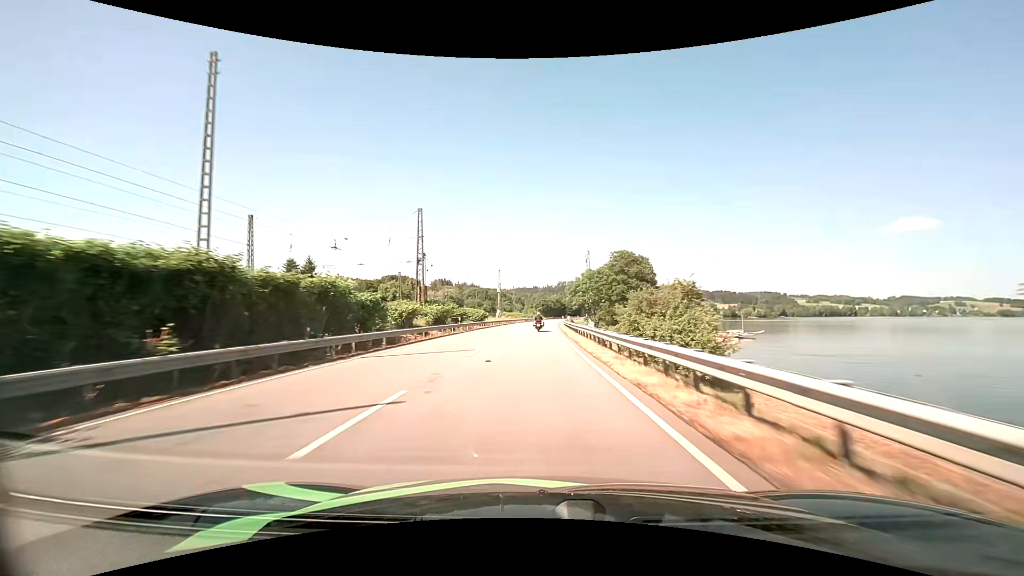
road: primary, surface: asphalt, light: Day
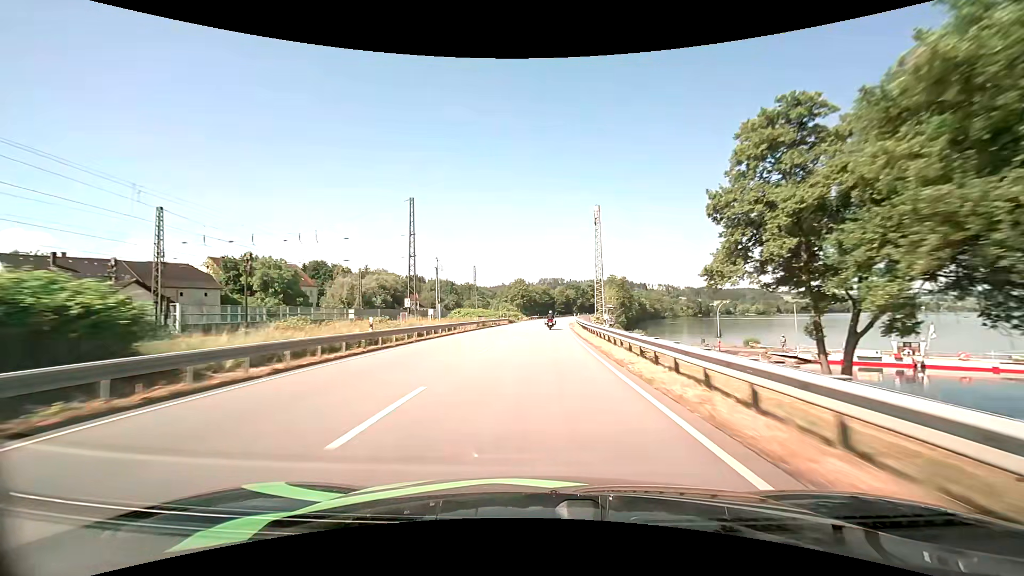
(+0.6, +72.0) m; +2°
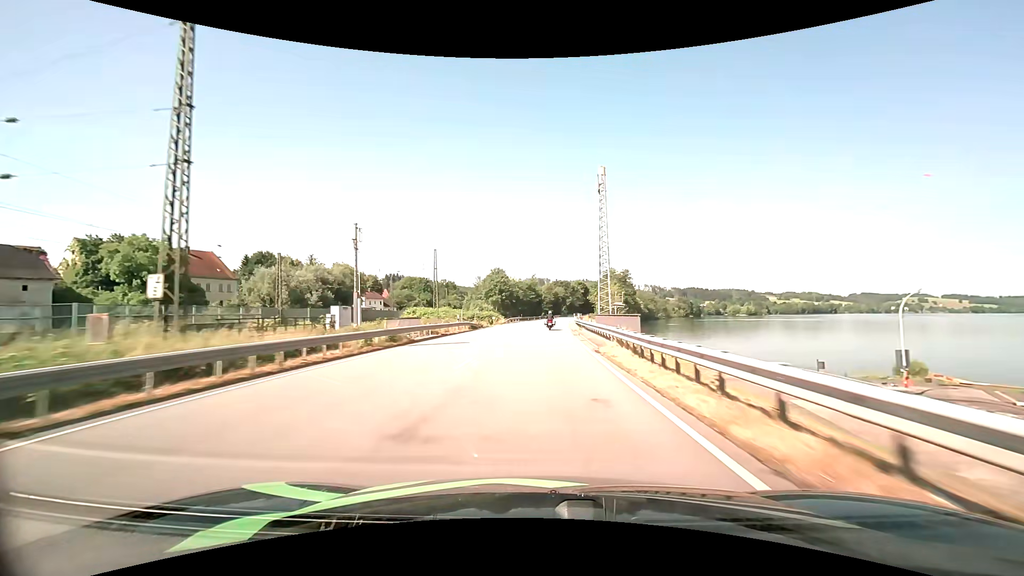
(+0.5, +29.0) m; +2°
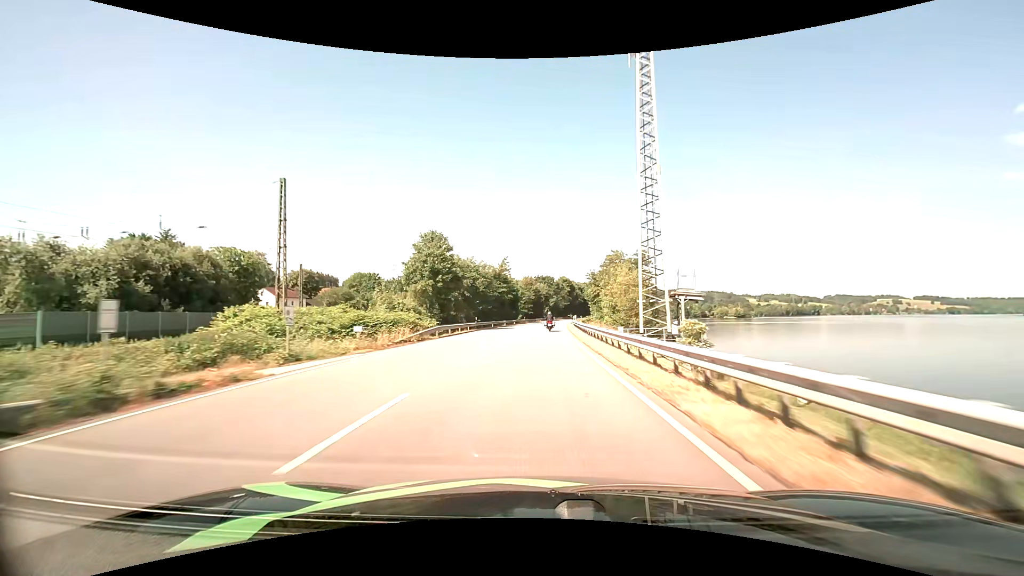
(+1.0, +43.8) m; +2°
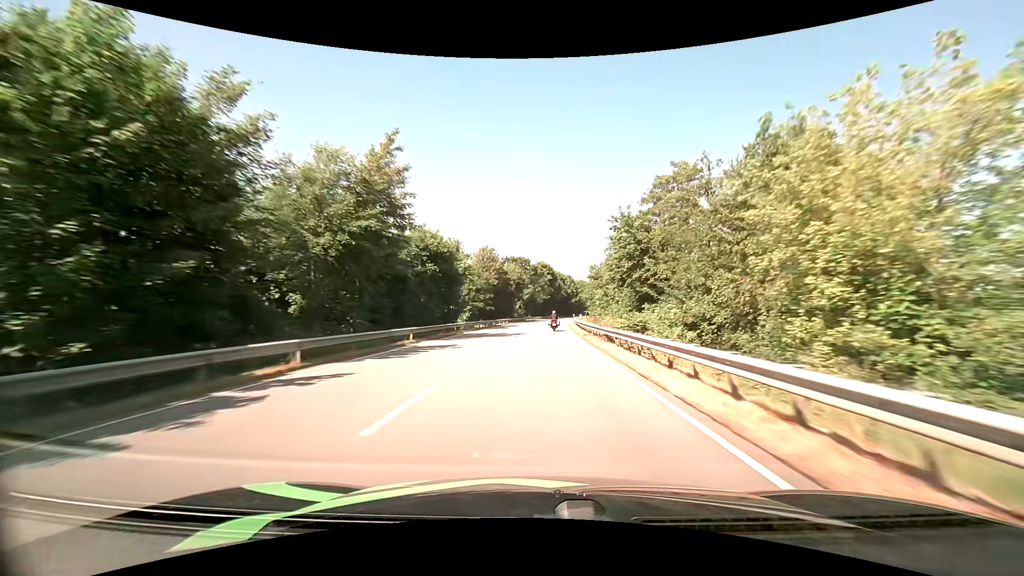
(+1.3, +58.8) m; +3°
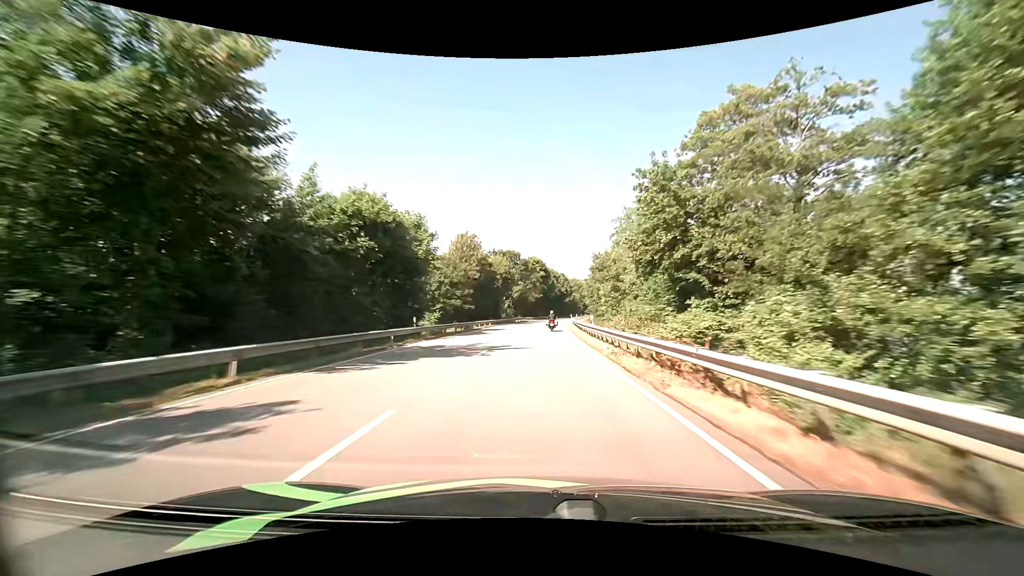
(+0.2, +14.7) m; +1°
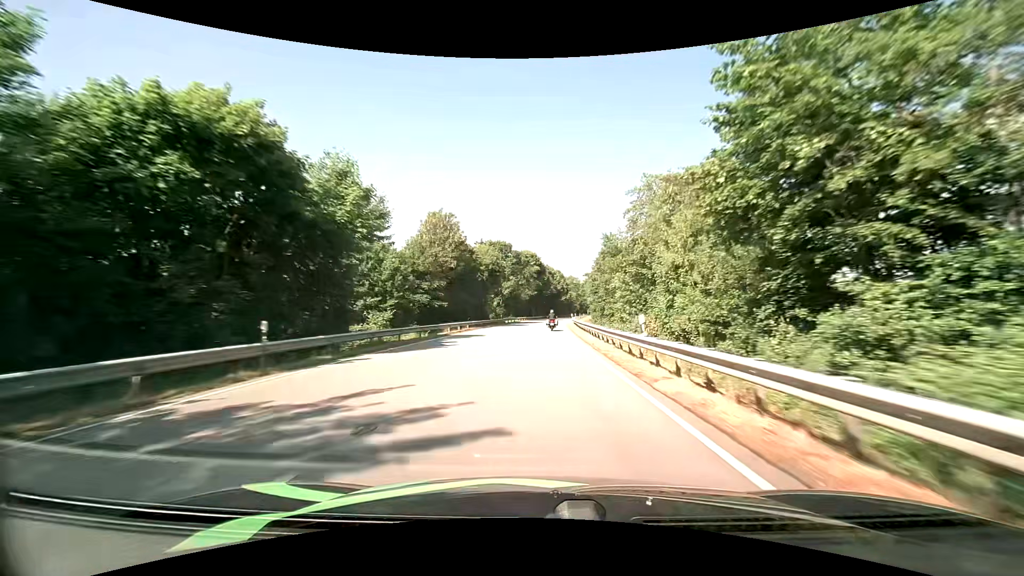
(+0.1, +14.7) m; +1°
